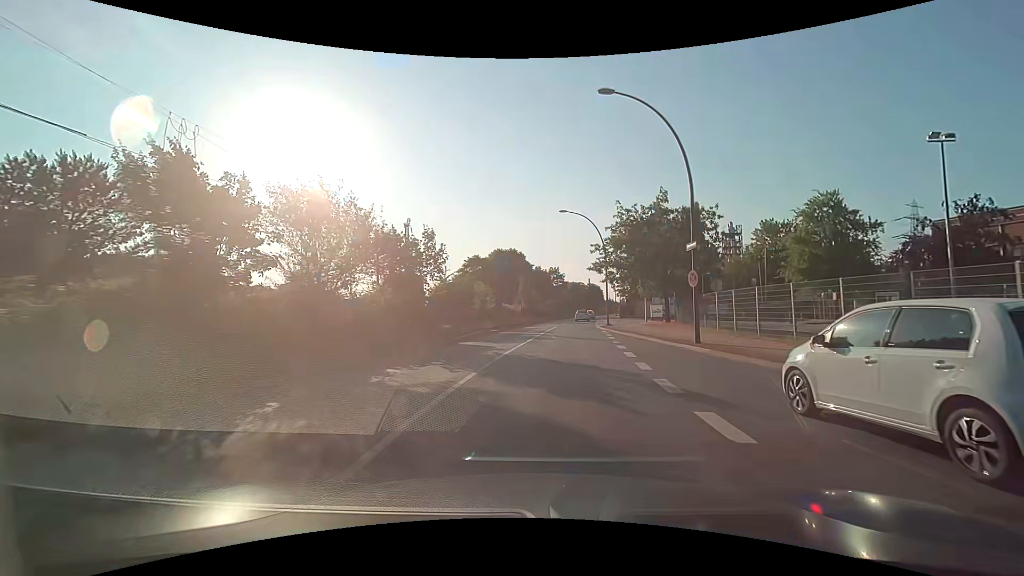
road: secondary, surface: asphalt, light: Day
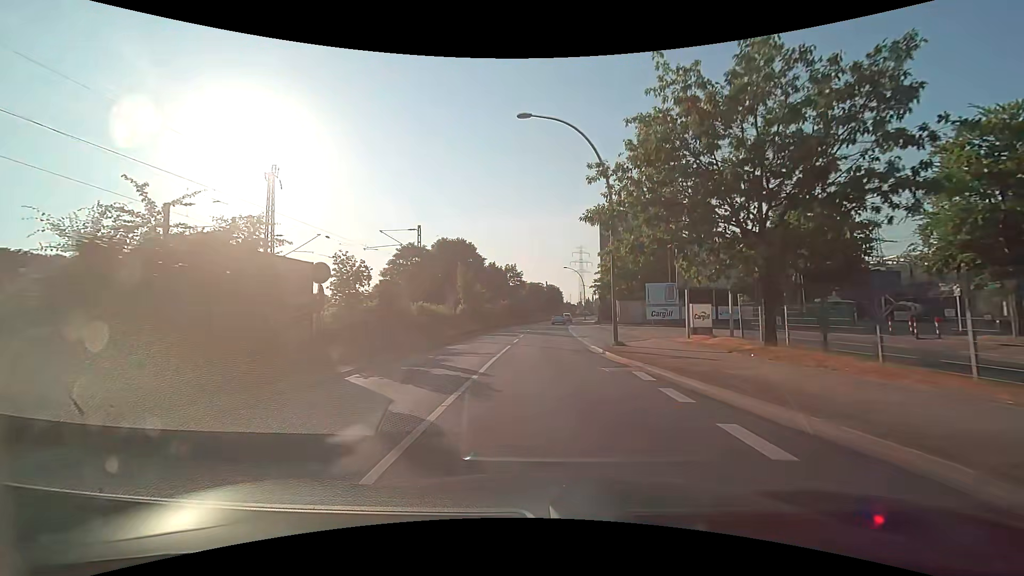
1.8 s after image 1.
(+1.2, +21.5) m; +5°
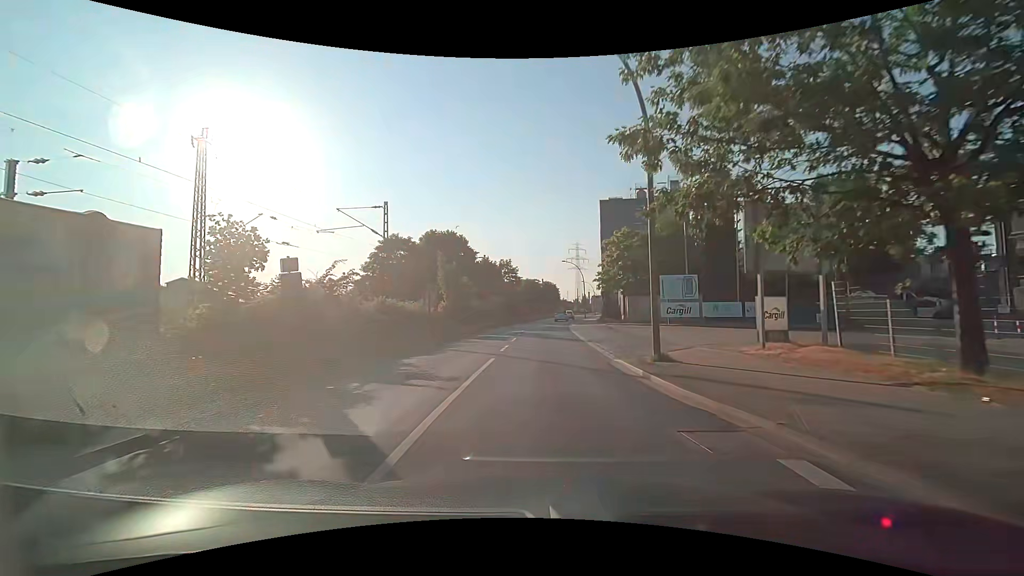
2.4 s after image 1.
(+0.1, +7.1) m; +1°
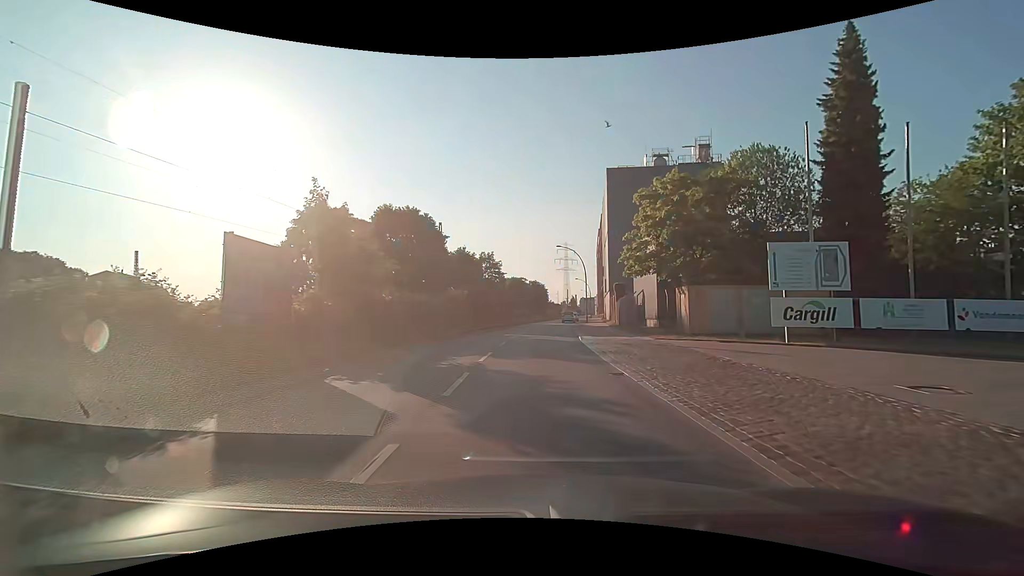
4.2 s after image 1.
(+0.2, +21.7) m; +1°
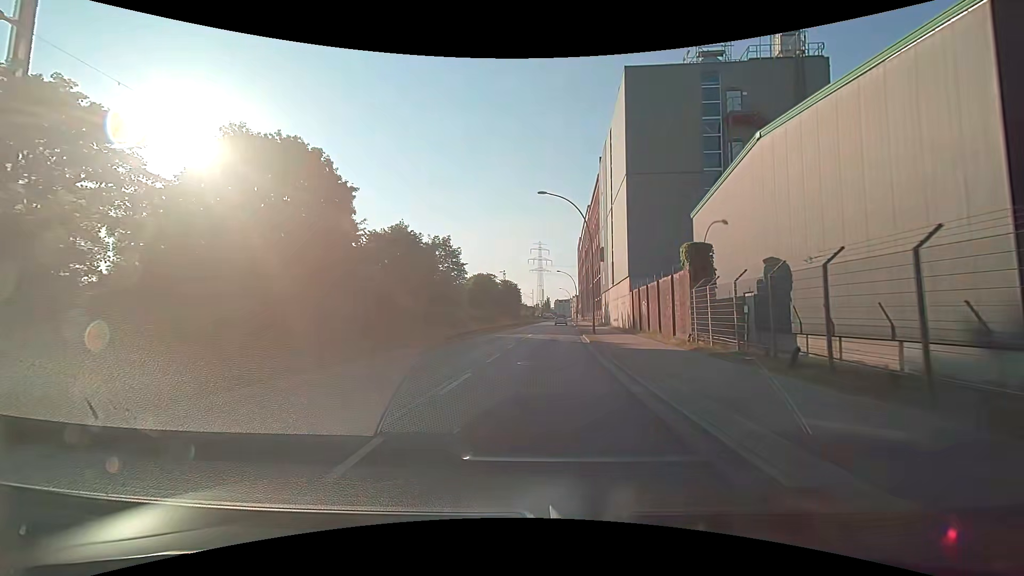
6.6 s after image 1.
(+0.7, +29.6) m; +3°
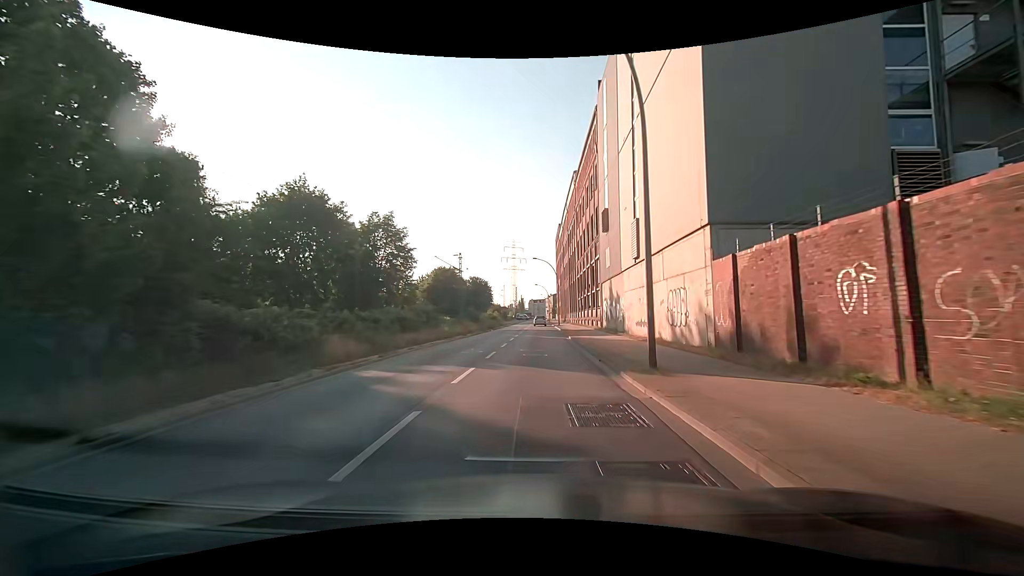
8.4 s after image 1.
(+0.9, +22.5) m; +3°
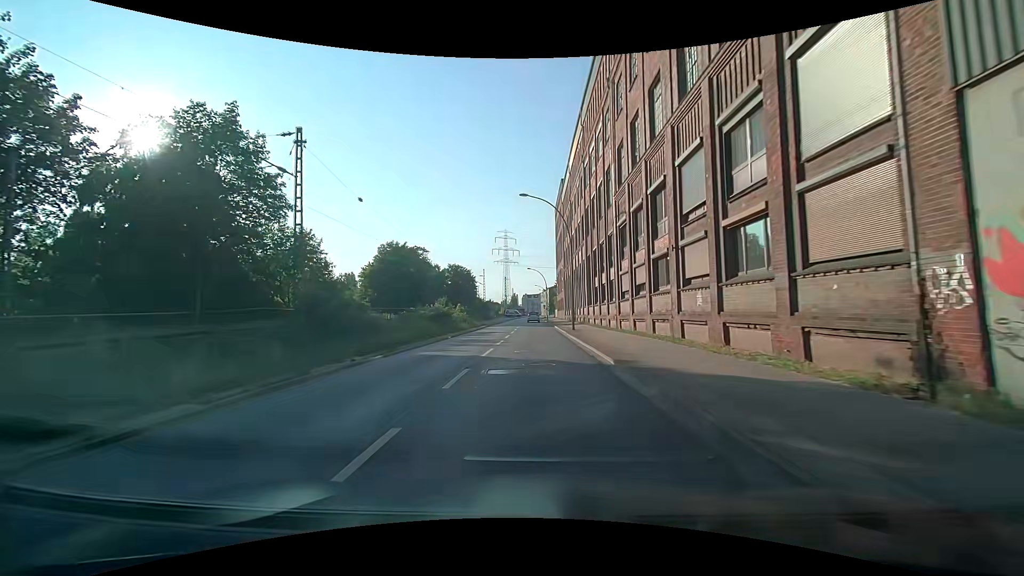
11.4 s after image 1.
(+0.5, +37.2) m; 0°
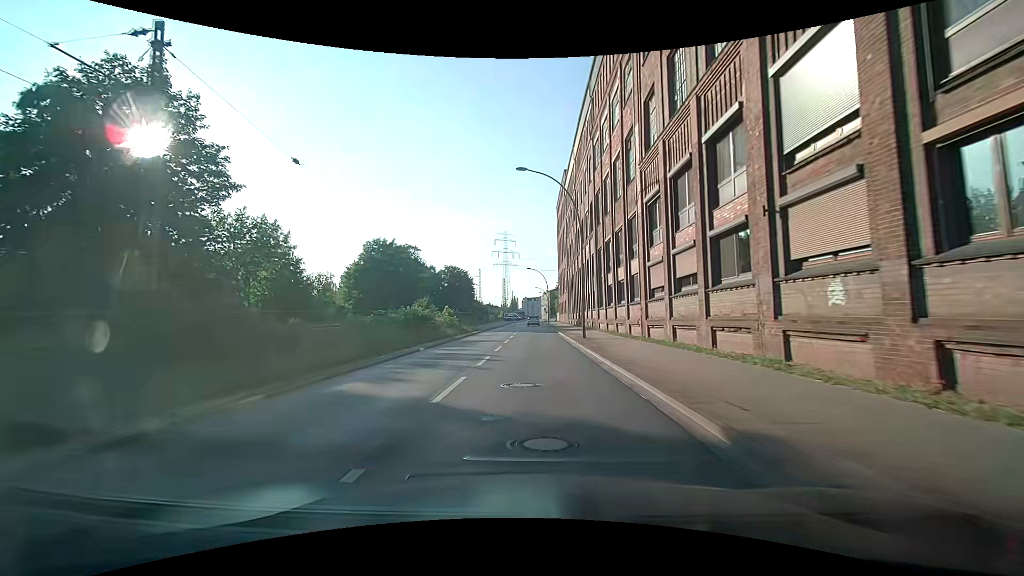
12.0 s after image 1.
(0.0, +7.4) m; +1°
